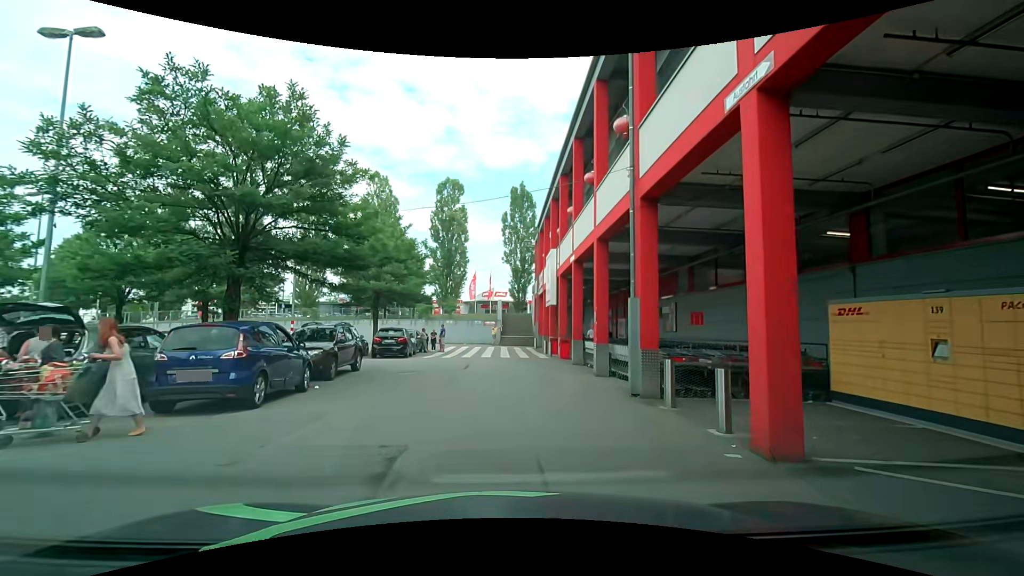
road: service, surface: asphalt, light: Day
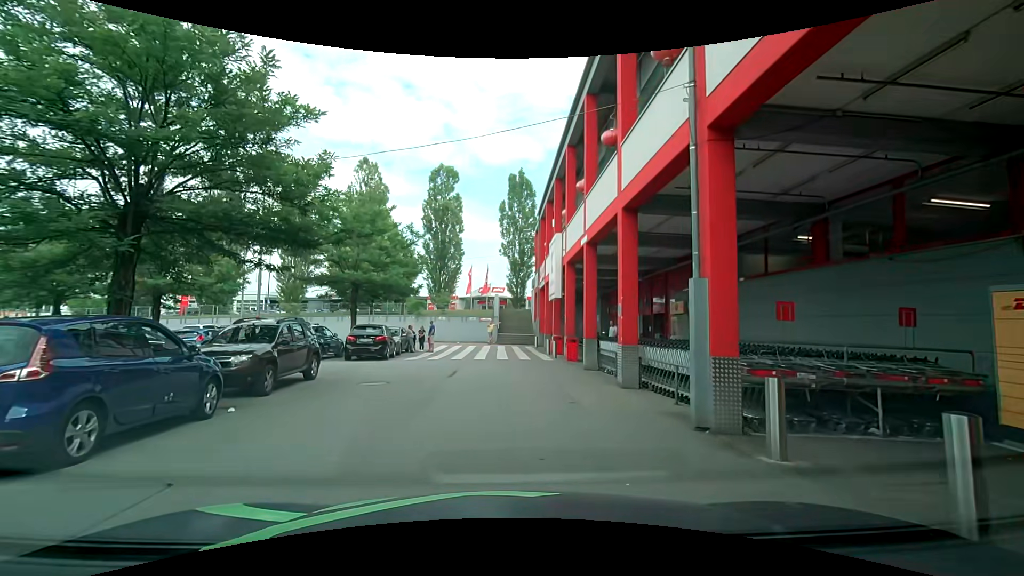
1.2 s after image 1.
(-0.1, +3.8) m; -2°
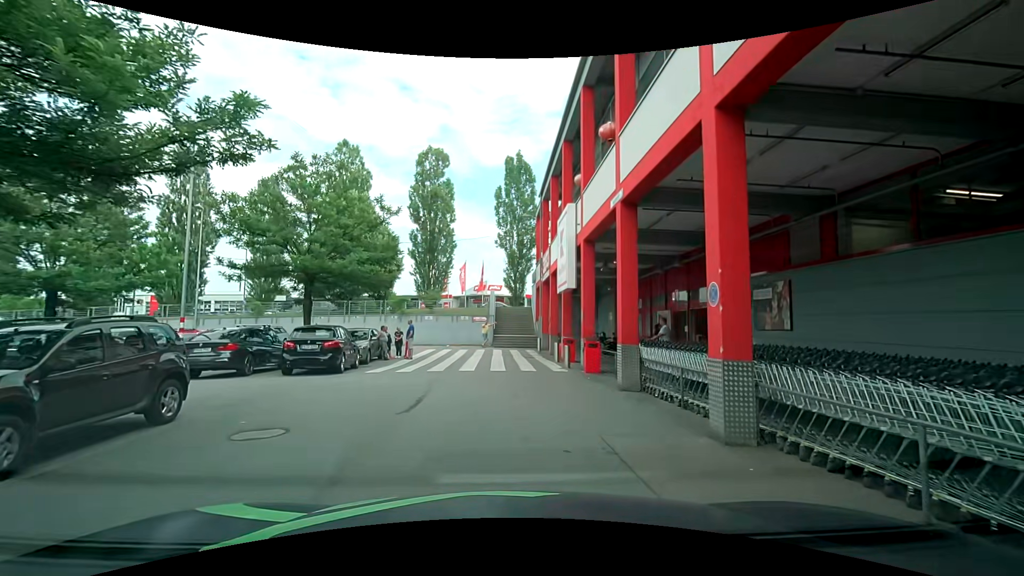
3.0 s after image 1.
(+0.1, +5.7) m; 0°
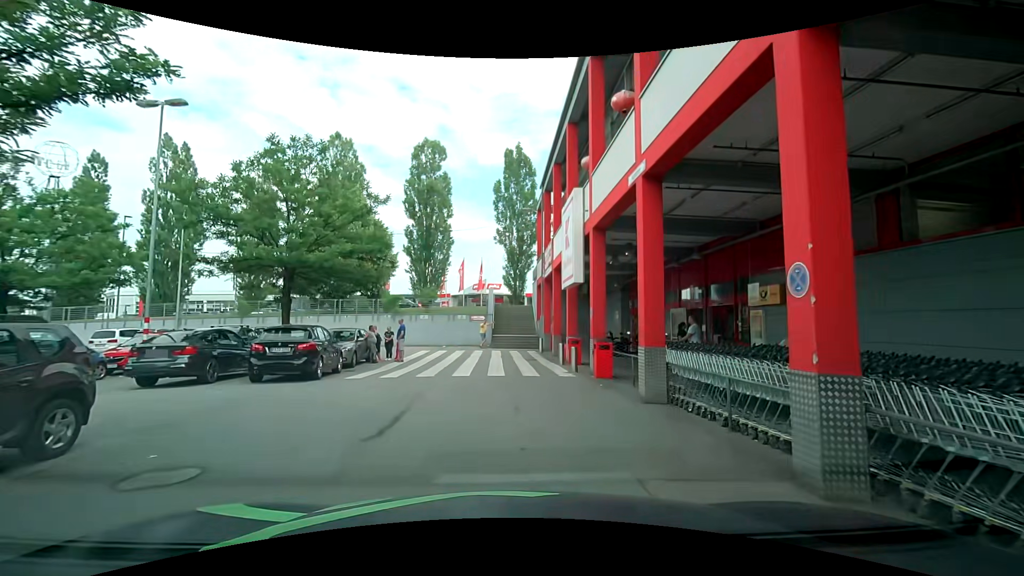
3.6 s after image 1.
(+0.1, +1.9) m; +2°
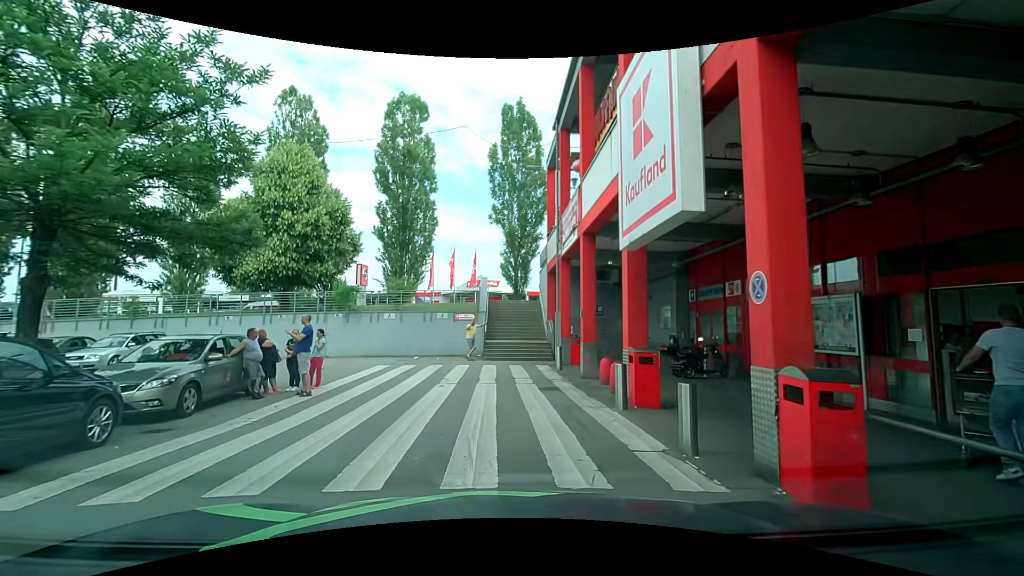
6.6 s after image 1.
(-0.1, +9.8) m; -1°
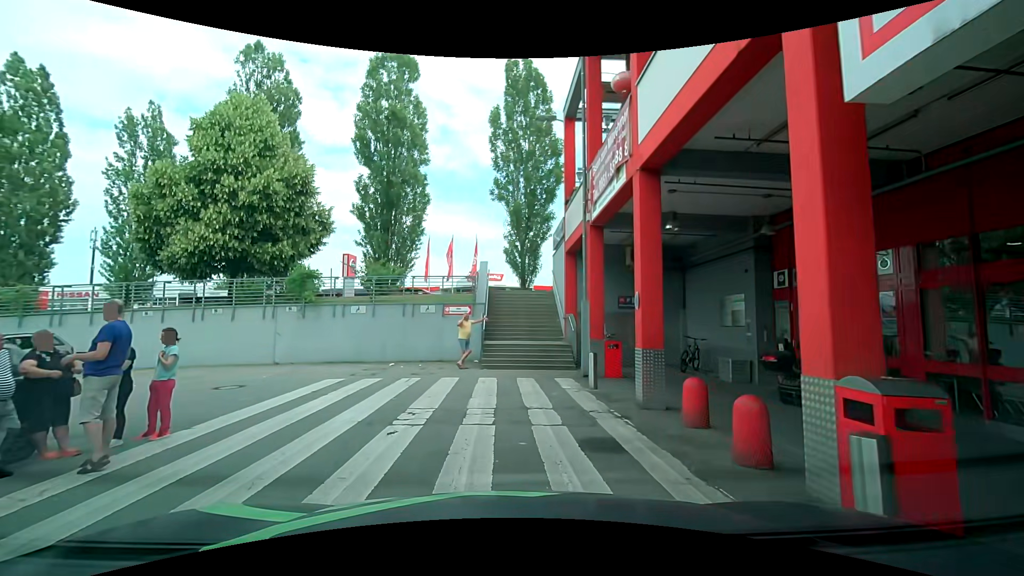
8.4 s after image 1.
(0.0, +5.9) m; +1°
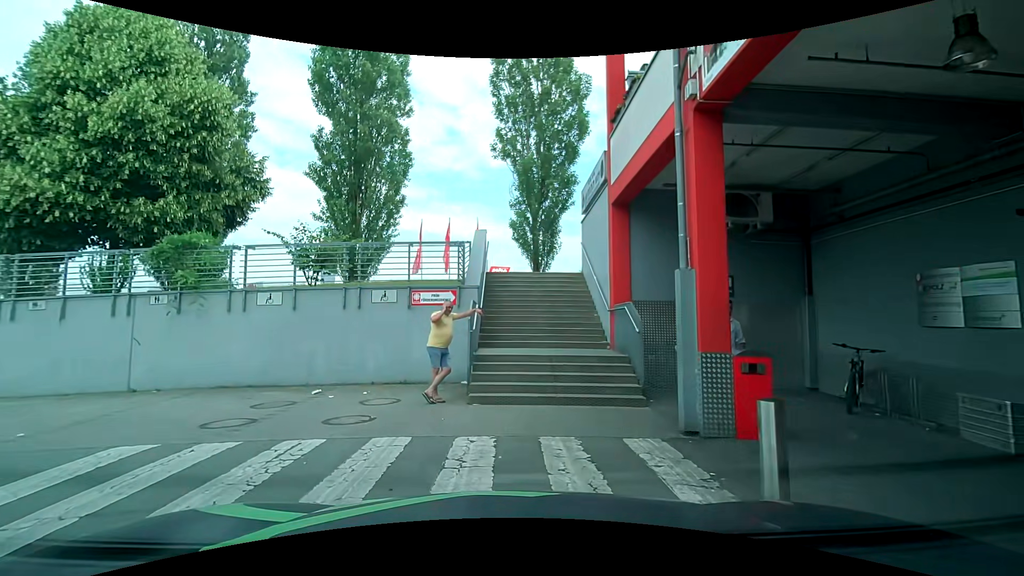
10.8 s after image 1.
(-0.1, +7.4) m; -2°
